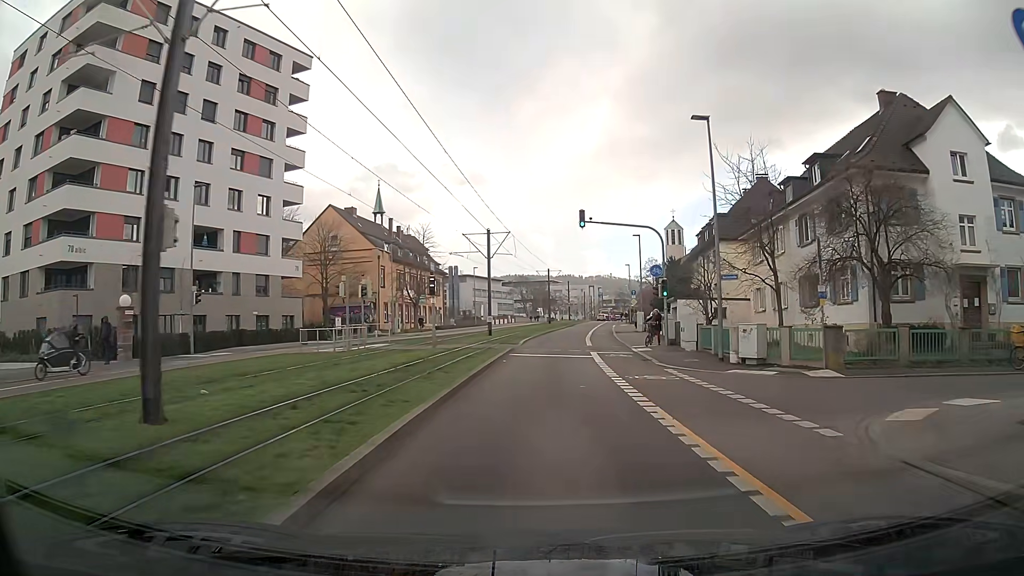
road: secondary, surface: asphalt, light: Day
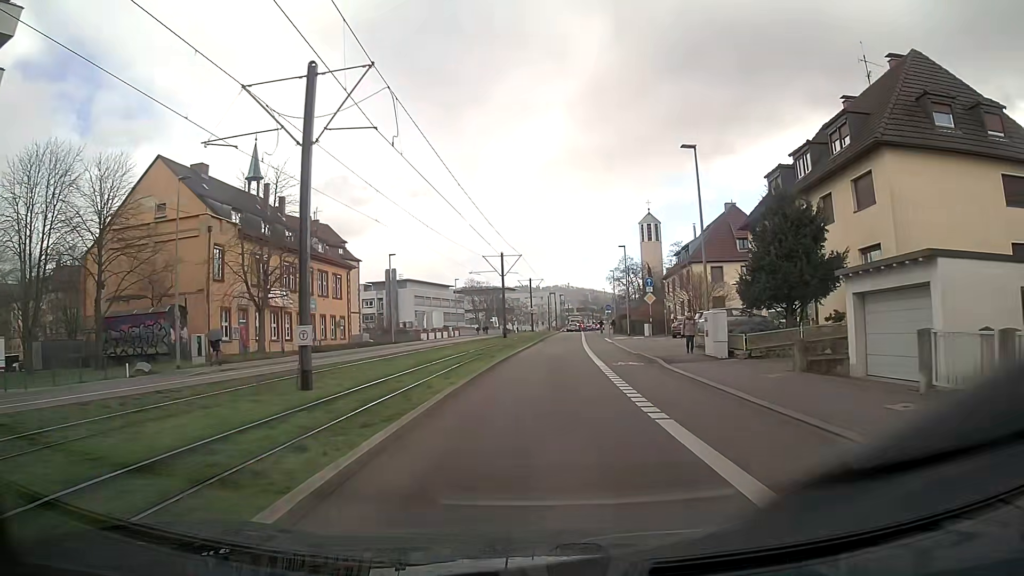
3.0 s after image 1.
(+1.0, +32.5) m; +4°
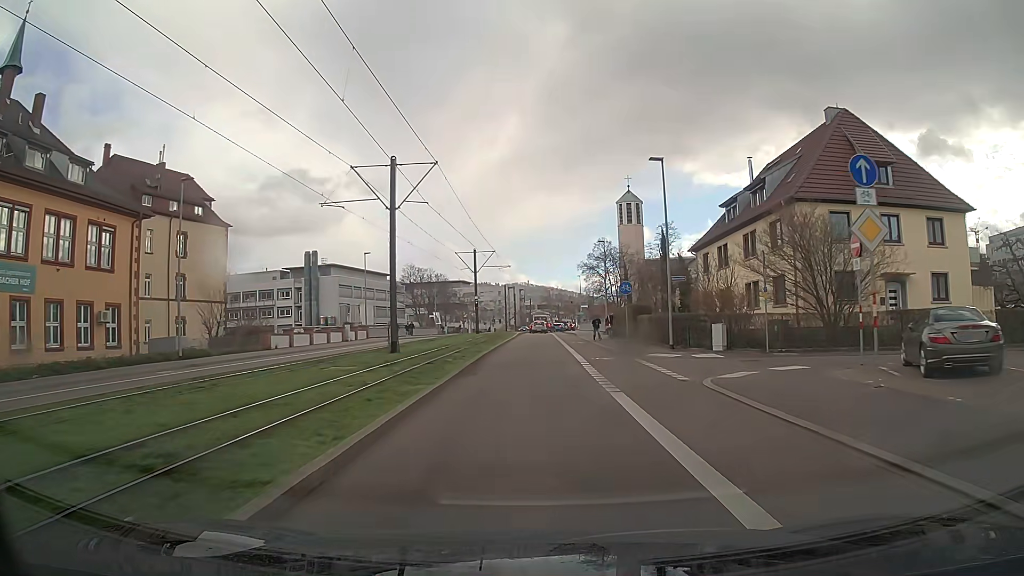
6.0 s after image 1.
(+1.0, +33.4) m; +3°
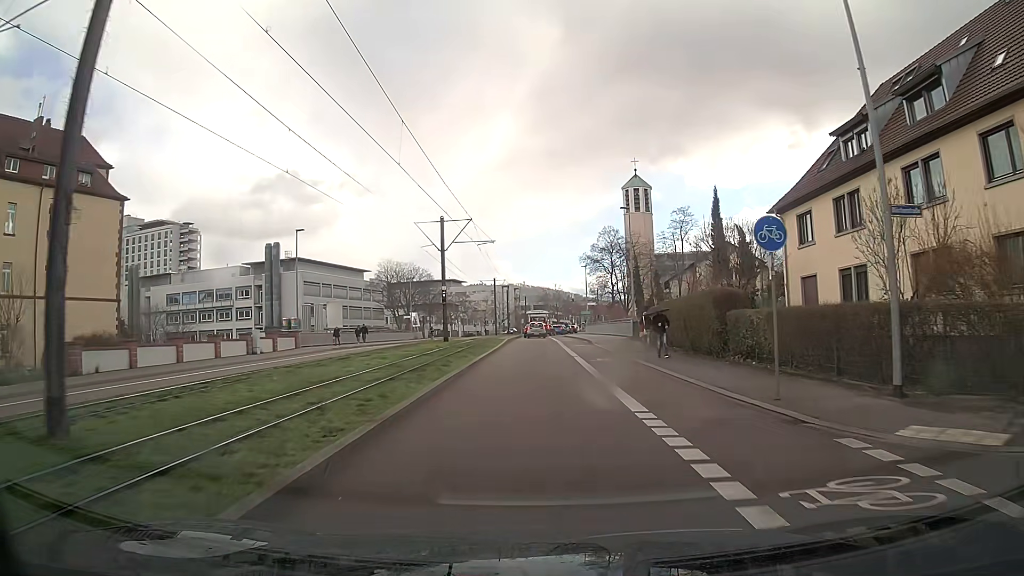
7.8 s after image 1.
(+0.1, +18.5) m; 0°
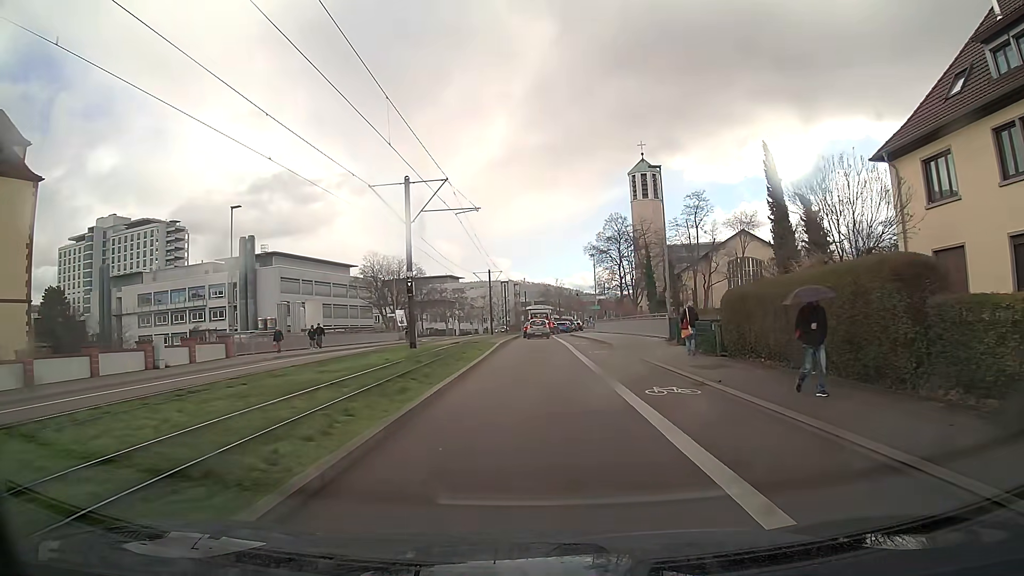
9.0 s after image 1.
(0.0, +10.9) m; 0°
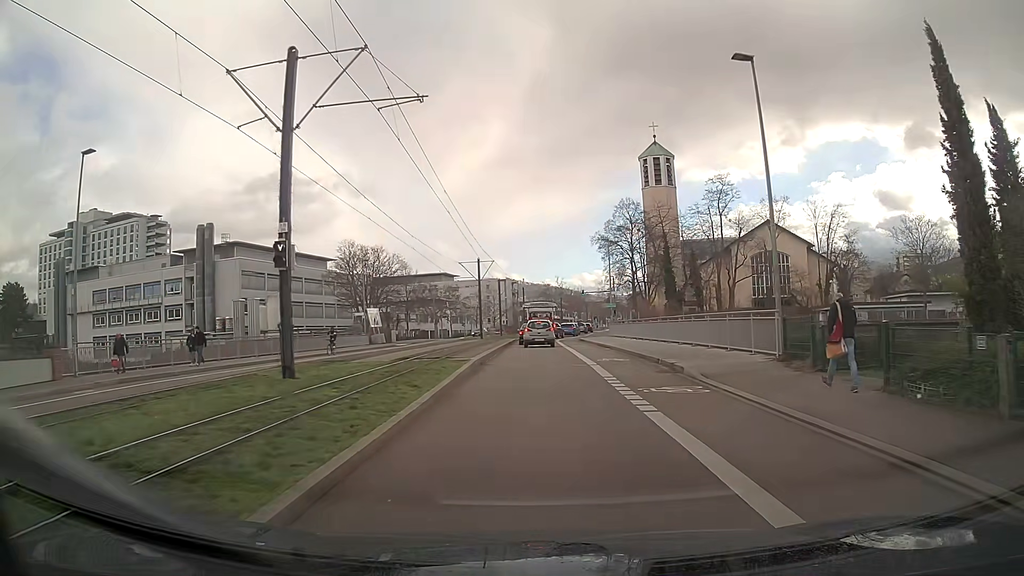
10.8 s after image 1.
(0.0, +14.3) m; 0°
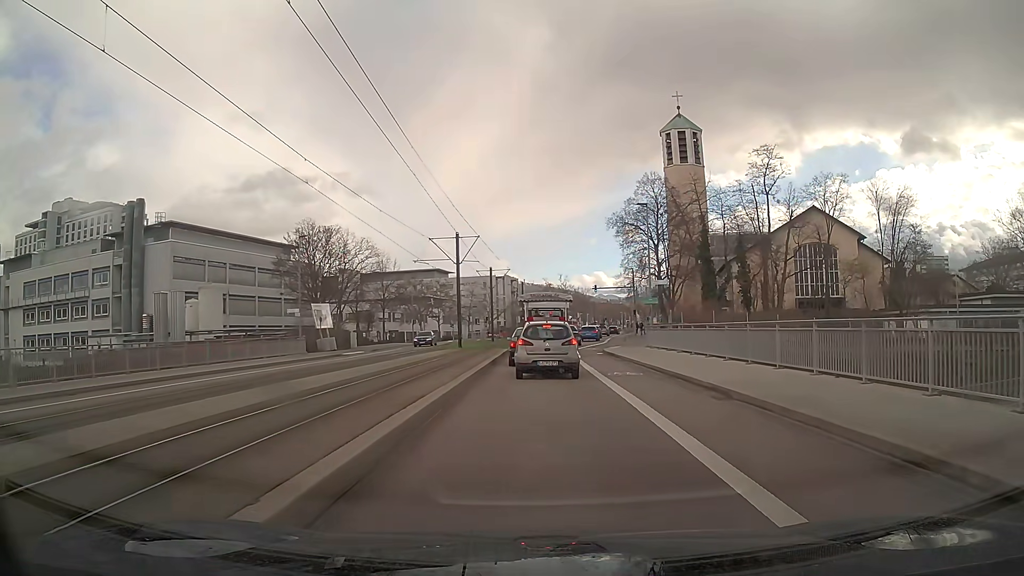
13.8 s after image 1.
(0.0, +18.7) m; 0°
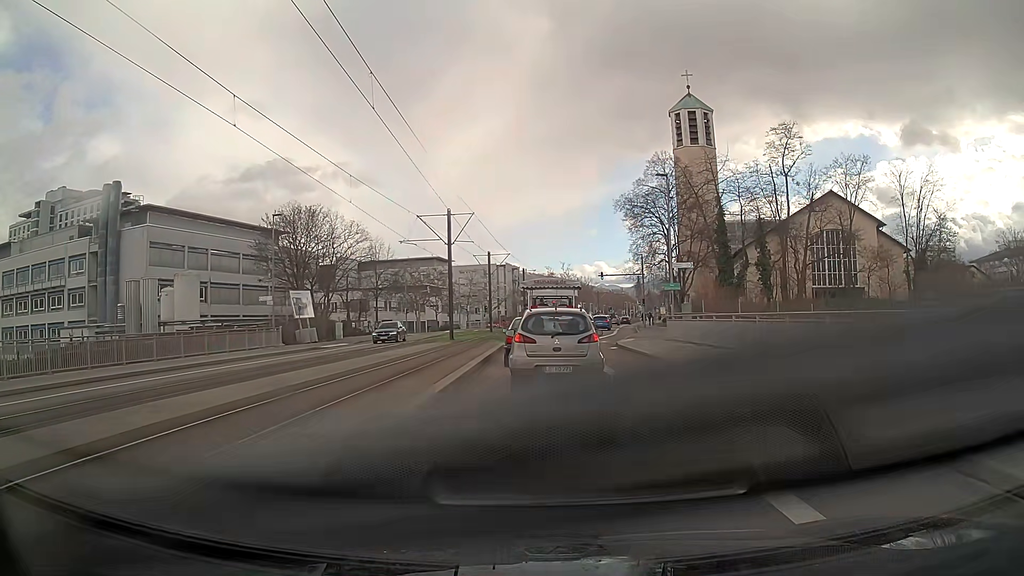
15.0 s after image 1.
(0.0, +5.3) m; 0°
(0, +10) (0, +20) (0, +30) (+2, +40) (+4, +50) (+5, +60) (+7, +69) (+9, +79) (+10, +89) (+12, +99) m
